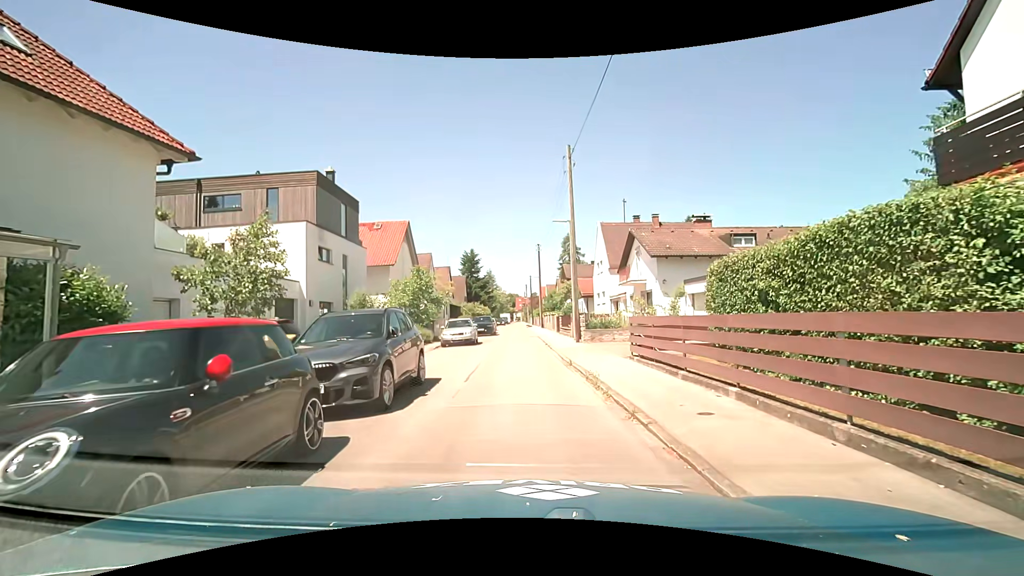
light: Day
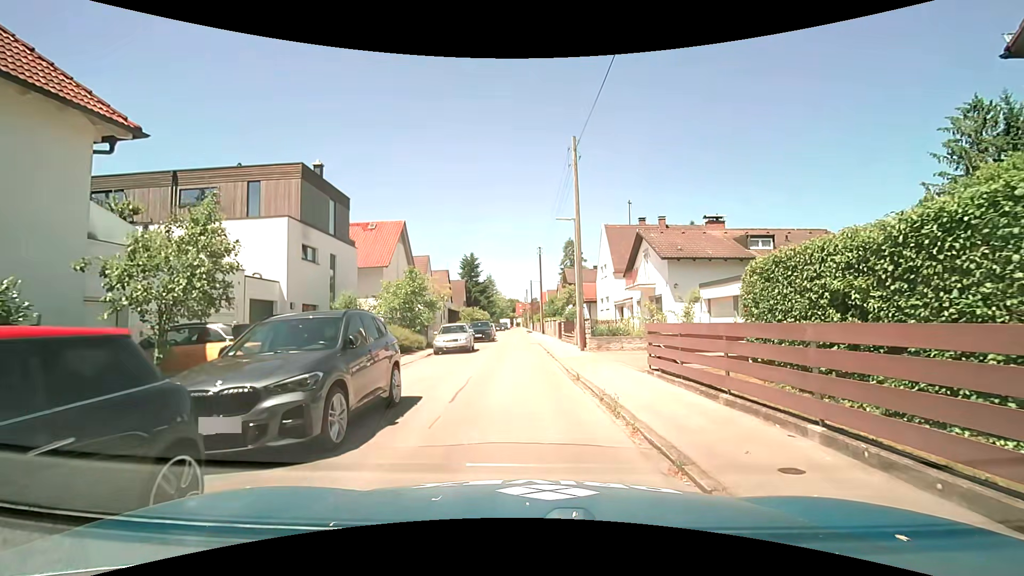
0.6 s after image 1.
(0.0, +2.1) m; +2°
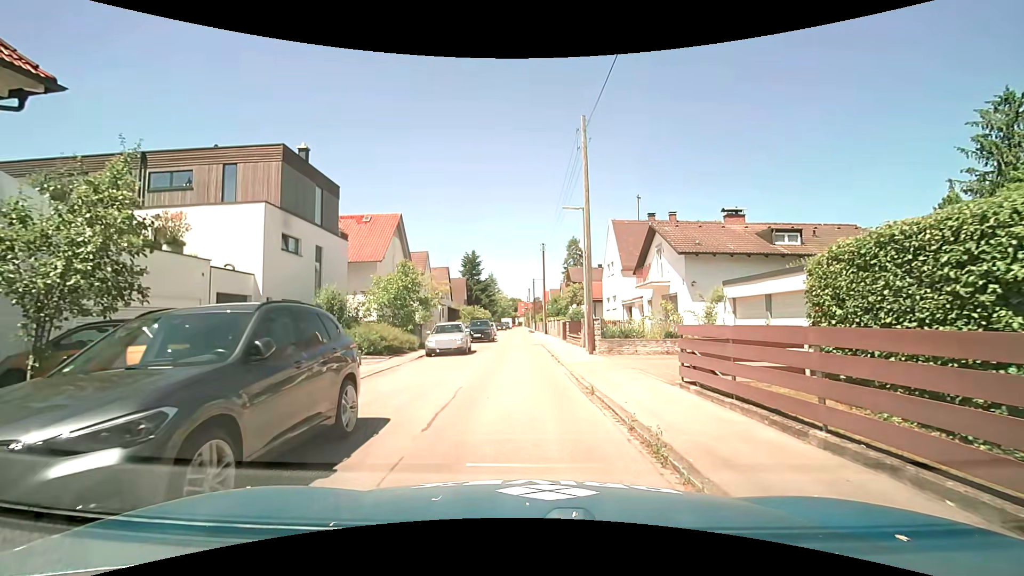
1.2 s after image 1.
(0.0, +2.4) m; +1°
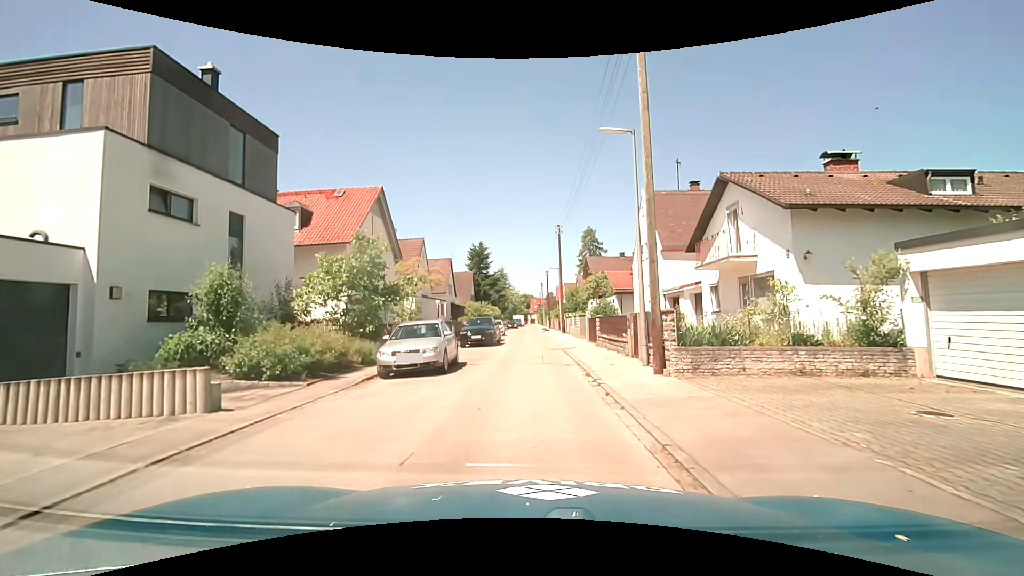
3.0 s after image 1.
(-0.3, +8.5) m; -2°
